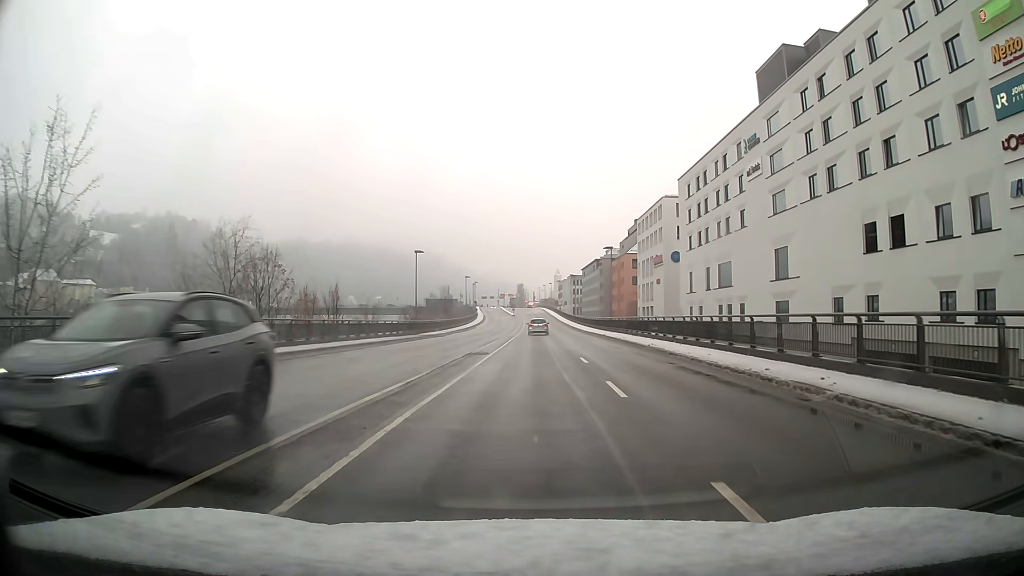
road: primary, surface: asphalt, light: Day
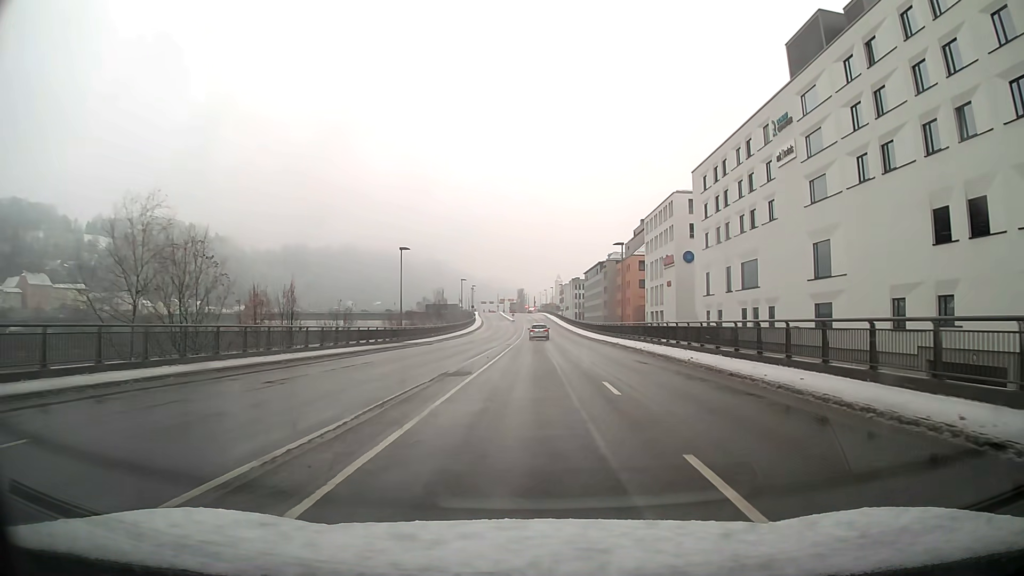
(0.0, +7.6) m; 0°
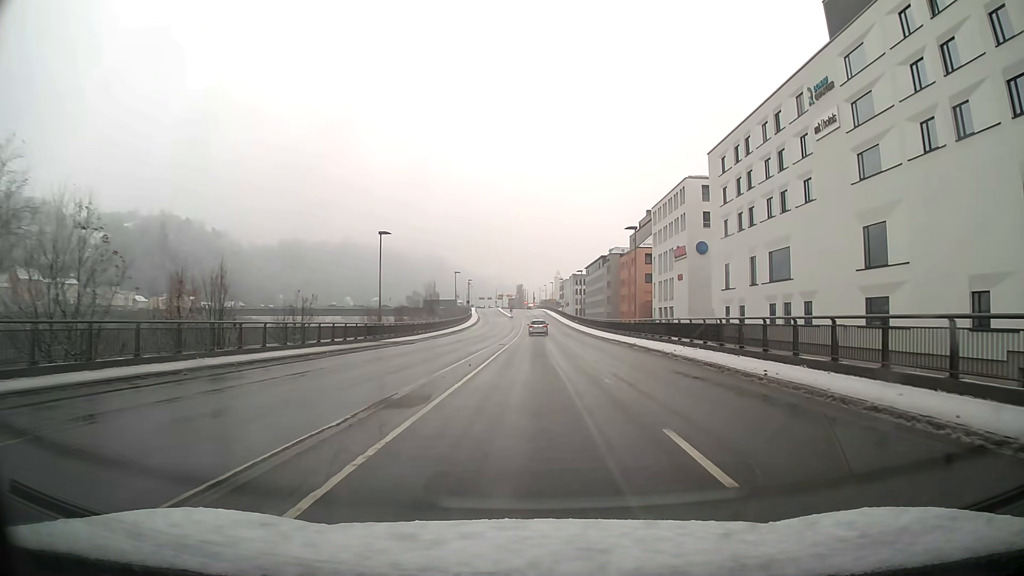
(0.0, +7.6) m; 0°
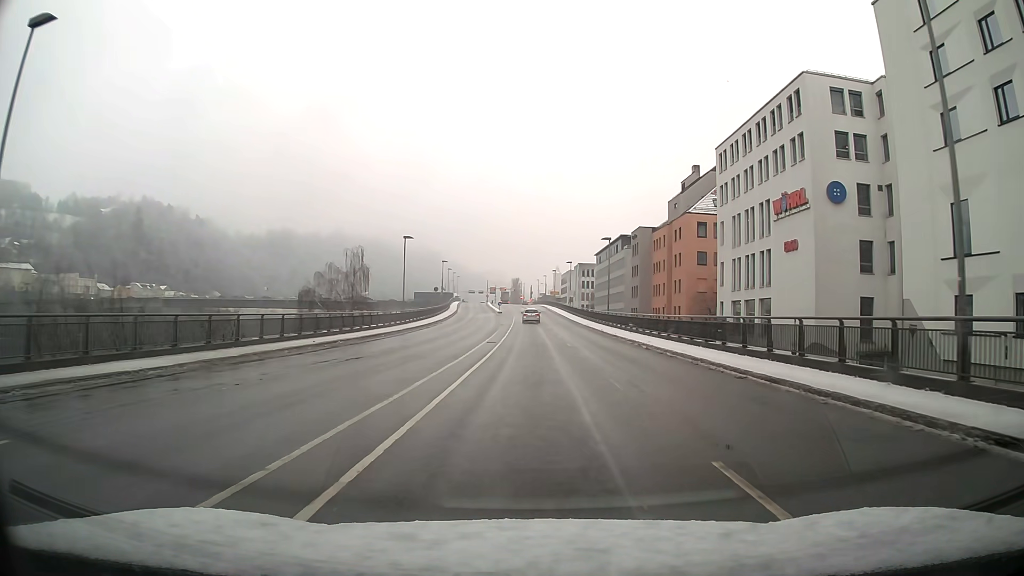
(0.0, +38.3) m; 0°
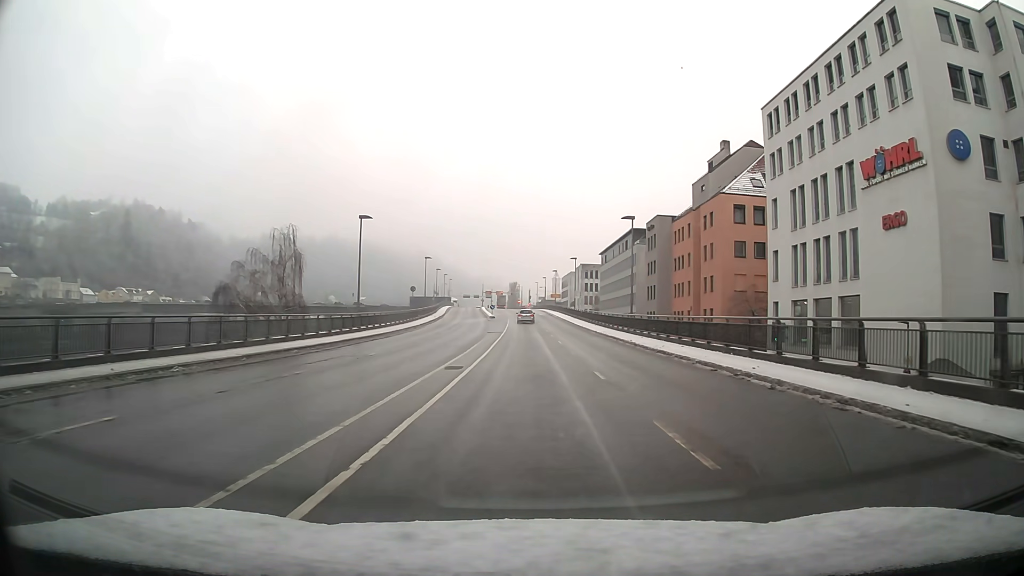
(0.0, +15.4) m; 0°
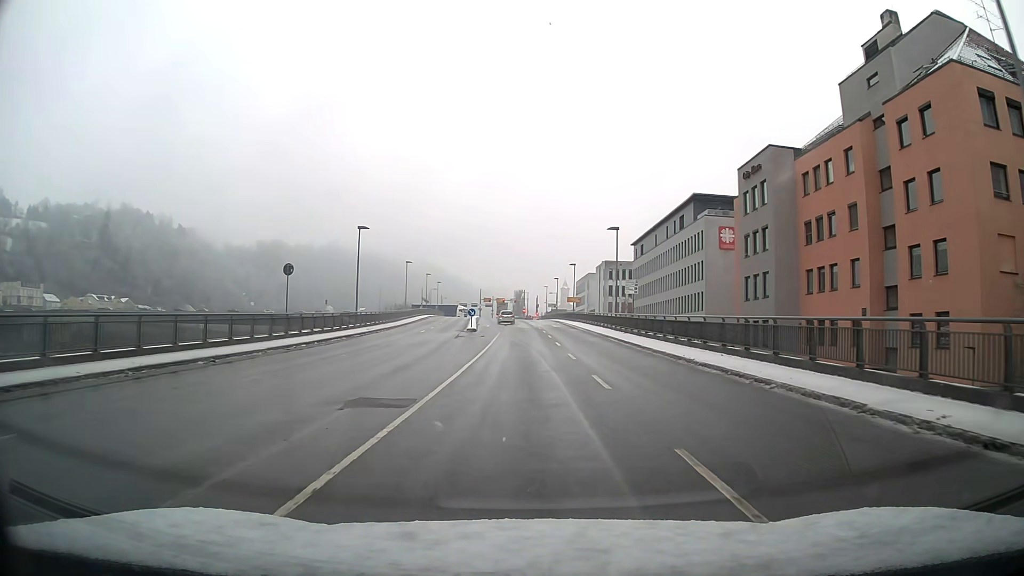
(-0.1, +38.2) m; -1°
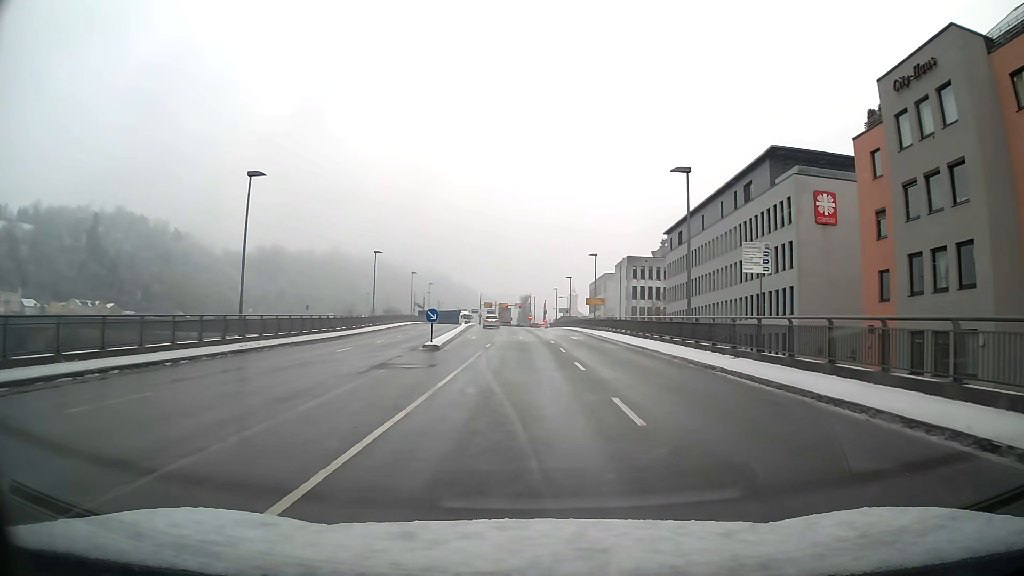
(-0.1, +22.5) m; -1°
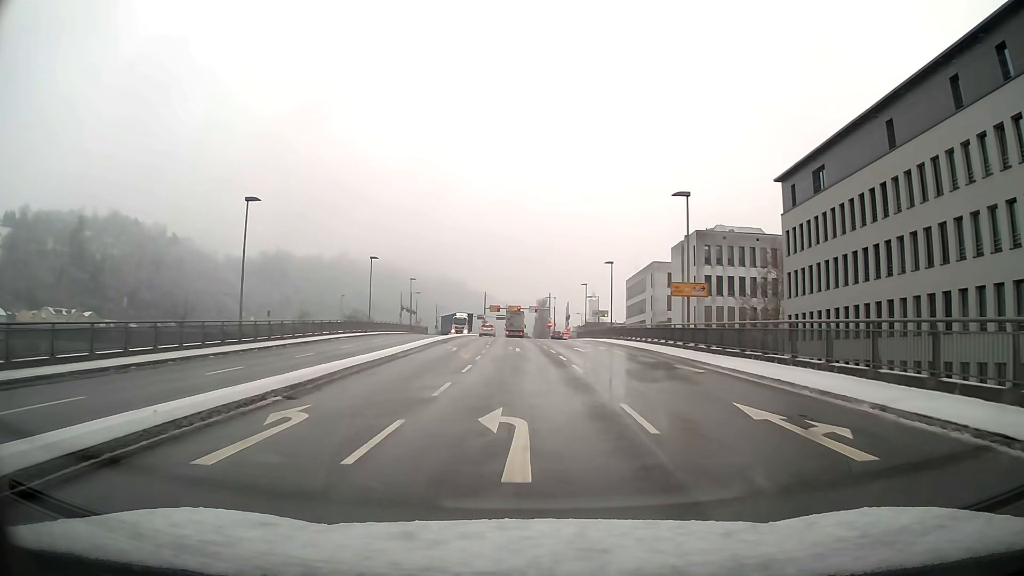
(-0.4, +36.5) m; -2°
